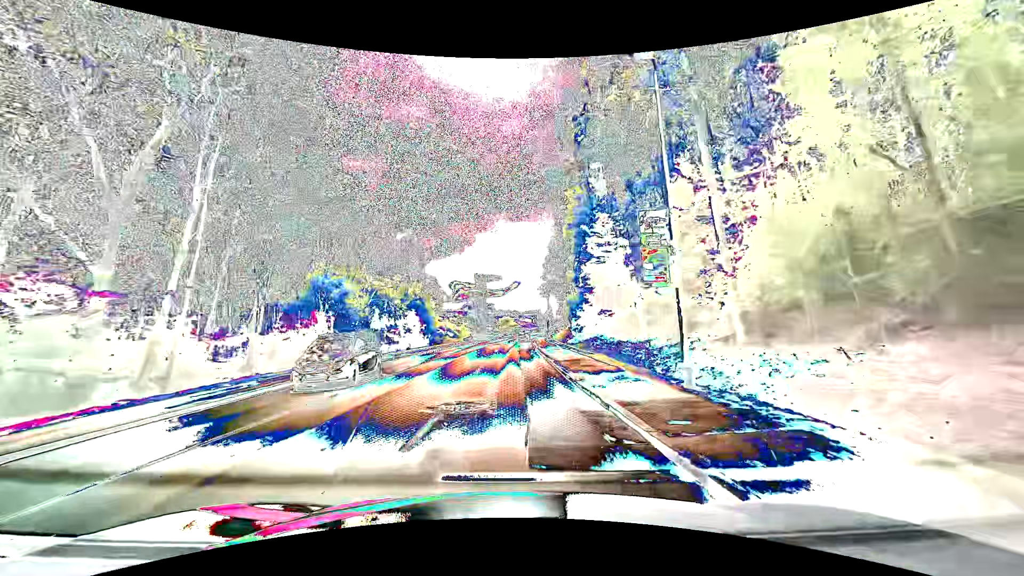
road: tertiary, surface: asphalt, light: Day
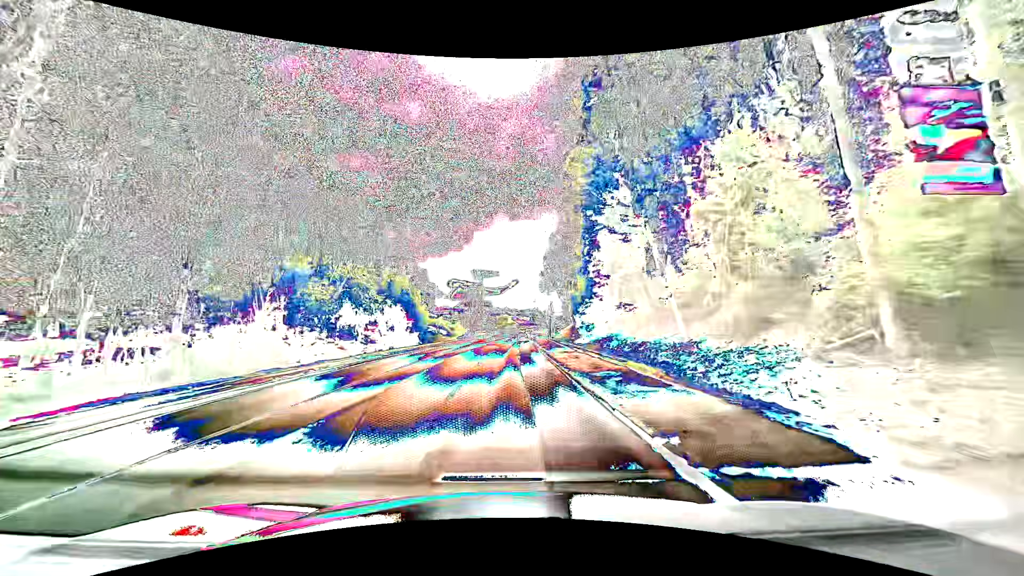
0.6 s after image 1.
(0.0, +7.6) m; 0°
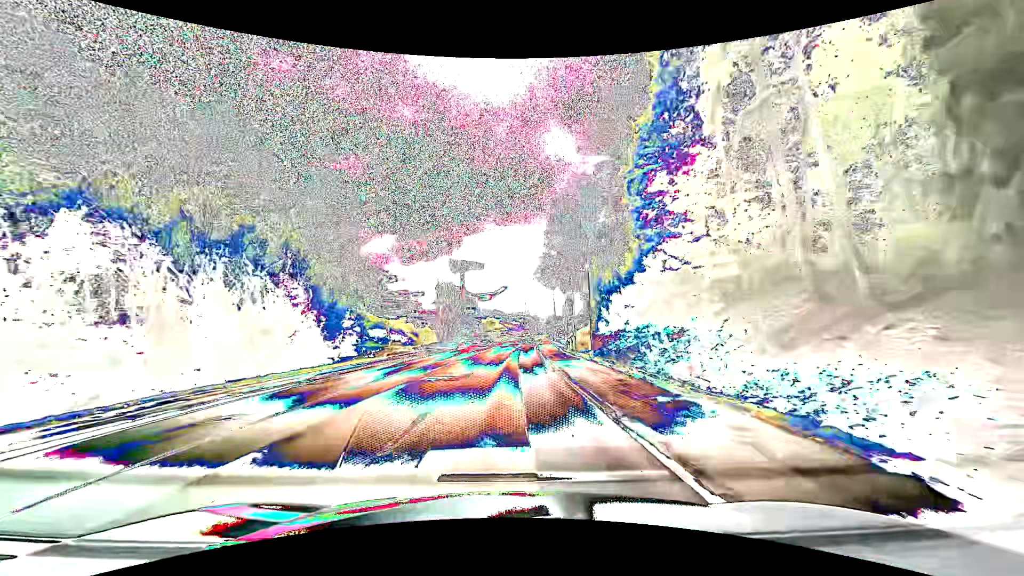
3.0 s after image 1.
(+0.5, +30.4) m; +1°
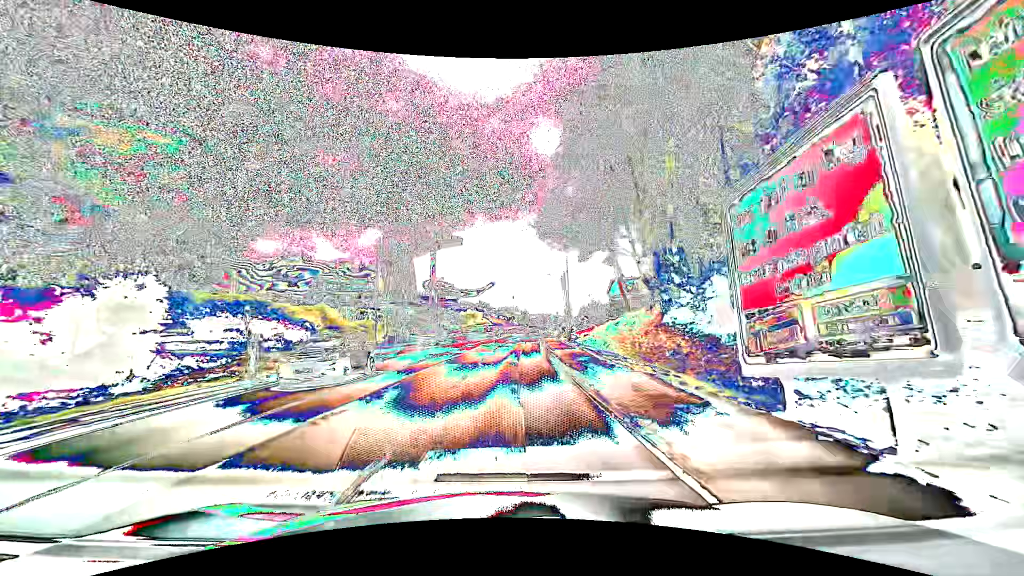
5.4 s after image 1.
(+0.9, +30.4) m; +3°
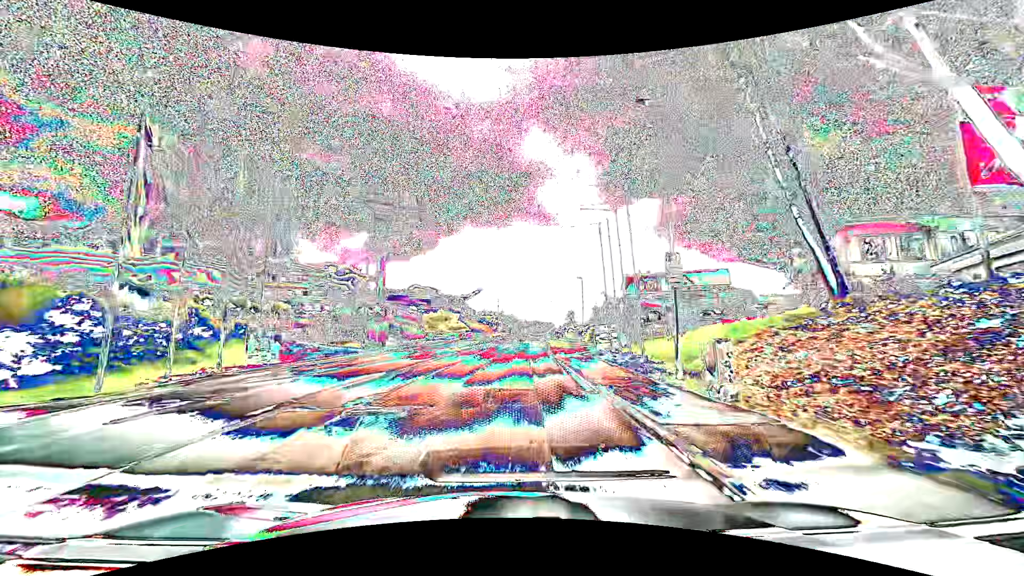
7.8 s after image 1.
(+0.3, +30.4) m; +2°
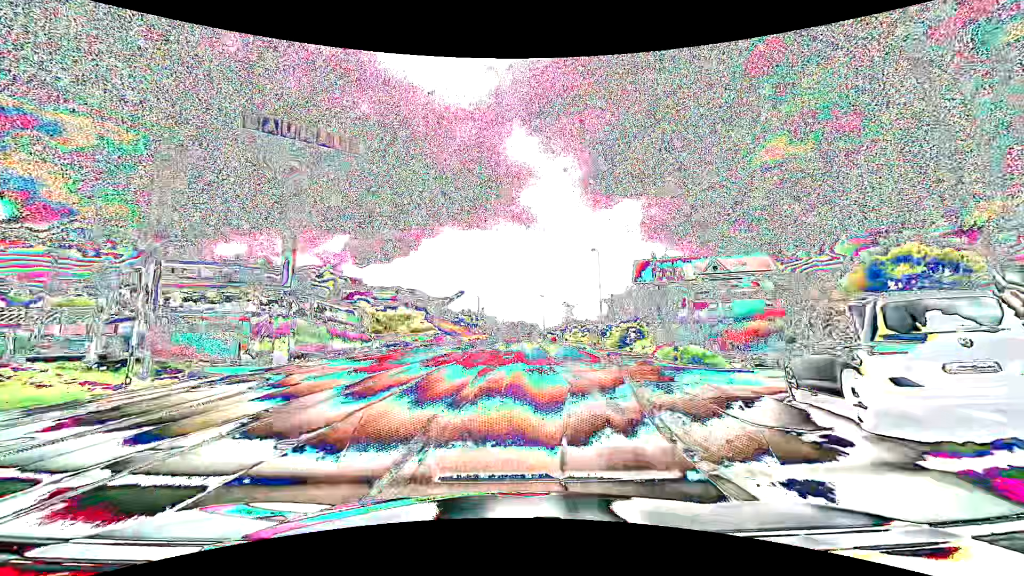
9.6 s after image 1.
(+0.4, +22.7) m; +2°
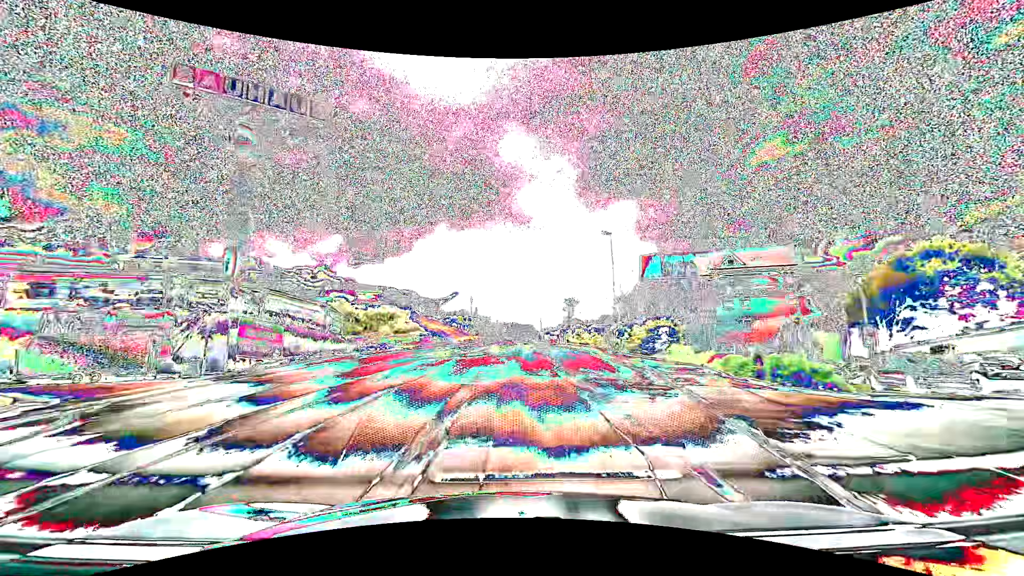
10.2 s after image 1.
(0.0, +7.6) m; +1°
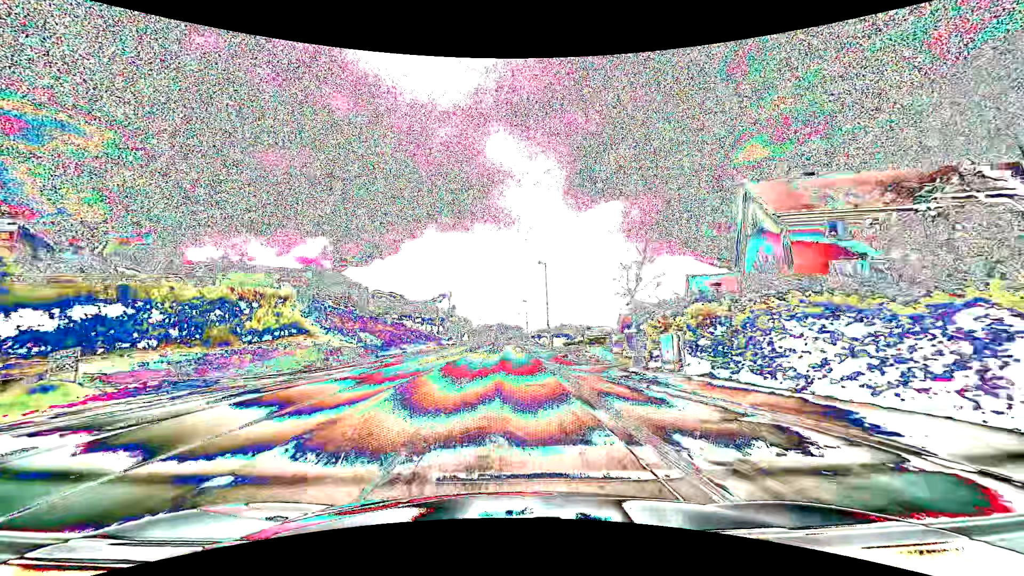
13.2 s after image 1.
(+0.6, +38.0) m; +2°
(0, +10) (0, +20) (0, +30) (0, +40) (-1, +50) (-1, +60) (-1, +70) (-1, +80) (-1, +90) (-1, +100) m
